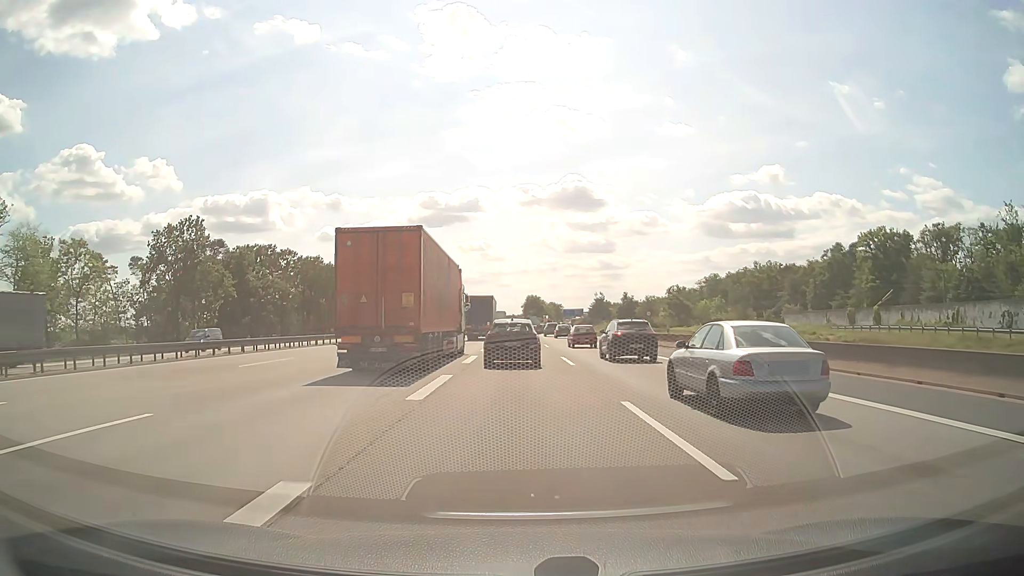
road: motorway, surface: asphalt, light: Day
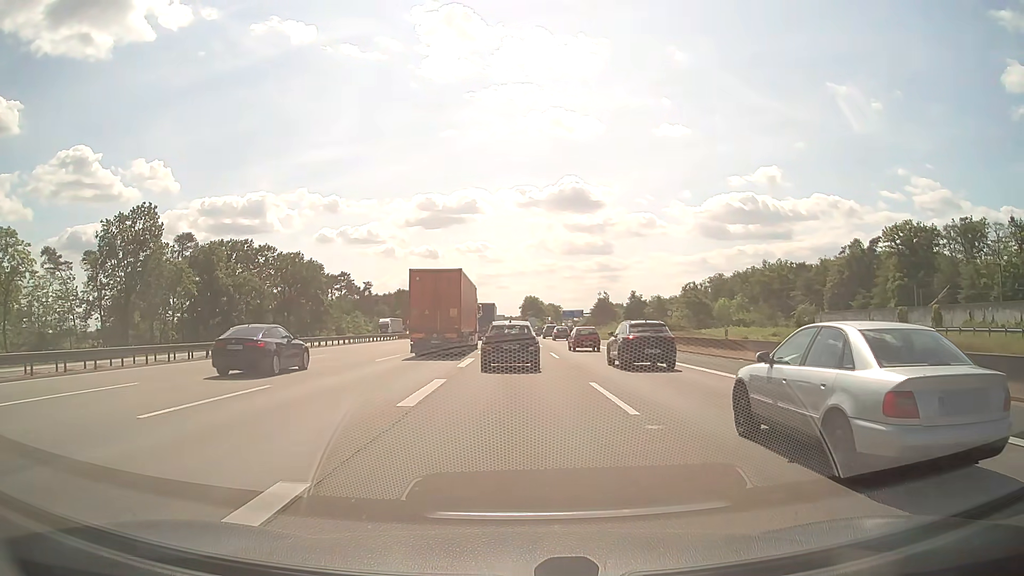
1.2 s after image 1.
(0.0, +12.5) m; 0°
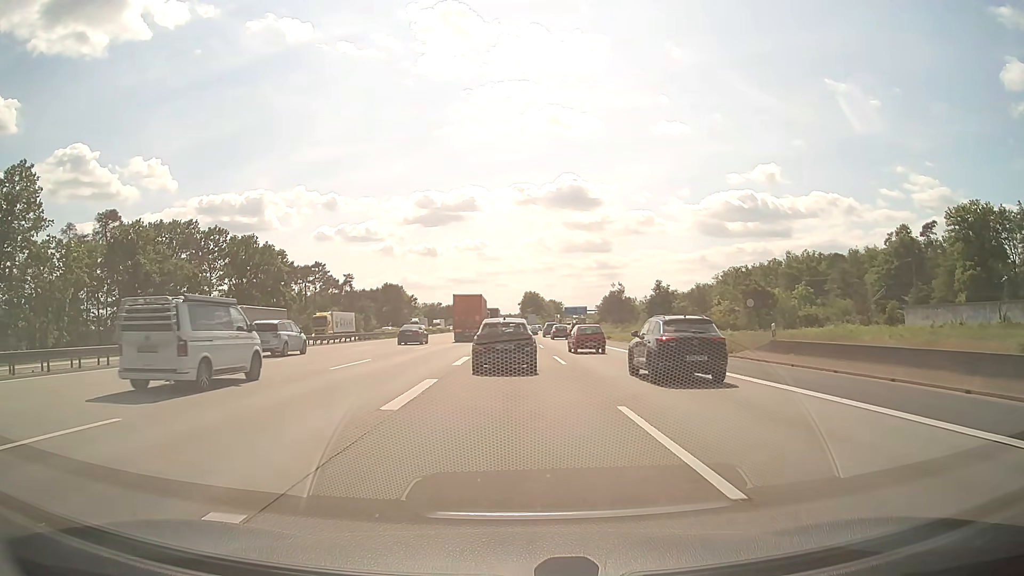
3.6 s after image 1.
(0.0, +24.9) m; 0°
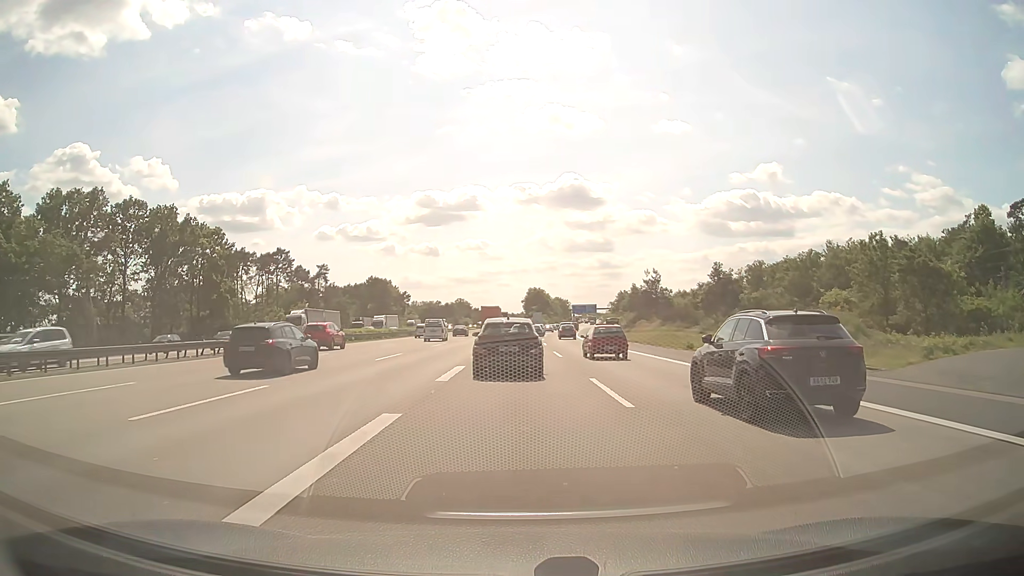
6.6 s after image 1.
(-0.3, +30.5) m; 0°
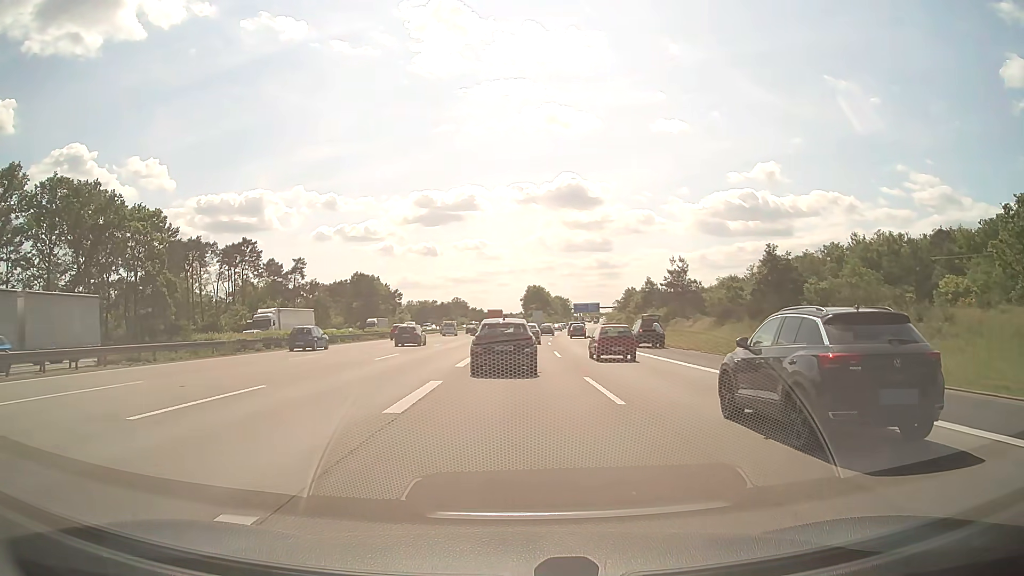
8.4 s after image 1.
(+0.1, +18.0) m; 0°
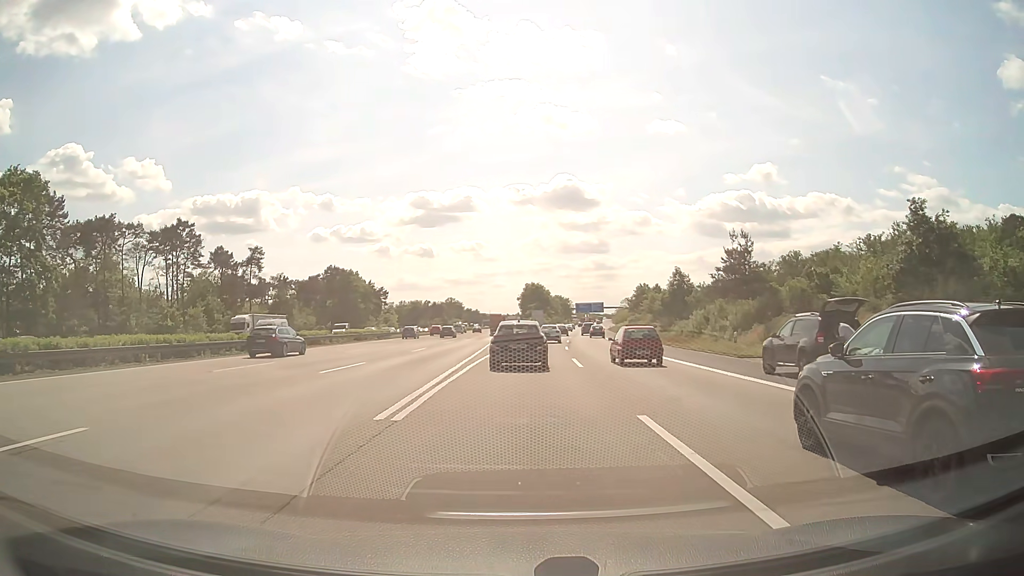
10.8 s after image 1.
(0.0, +25.5) m; 0°
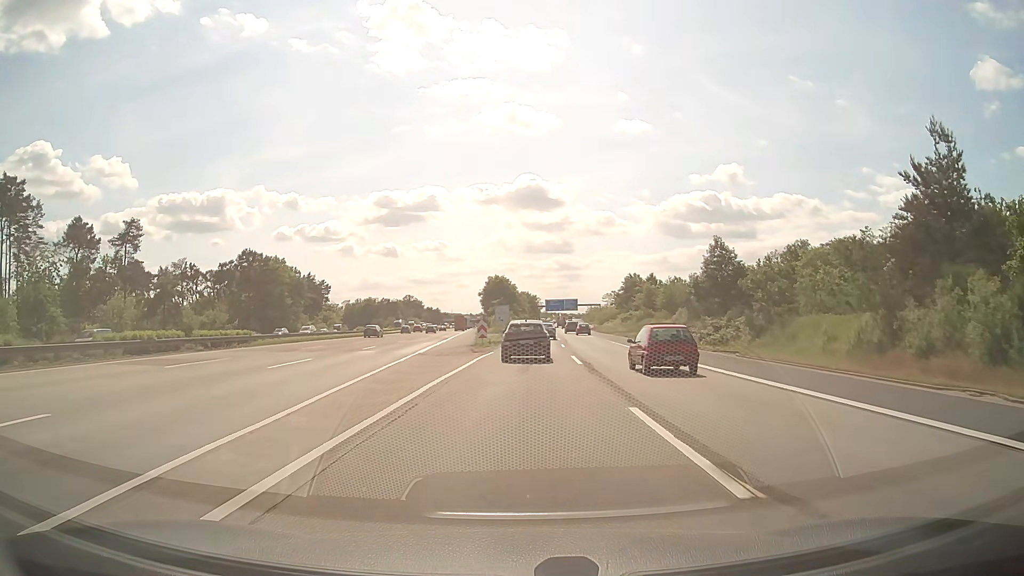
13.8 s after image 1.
(+0.7, +35.9) m; +3°
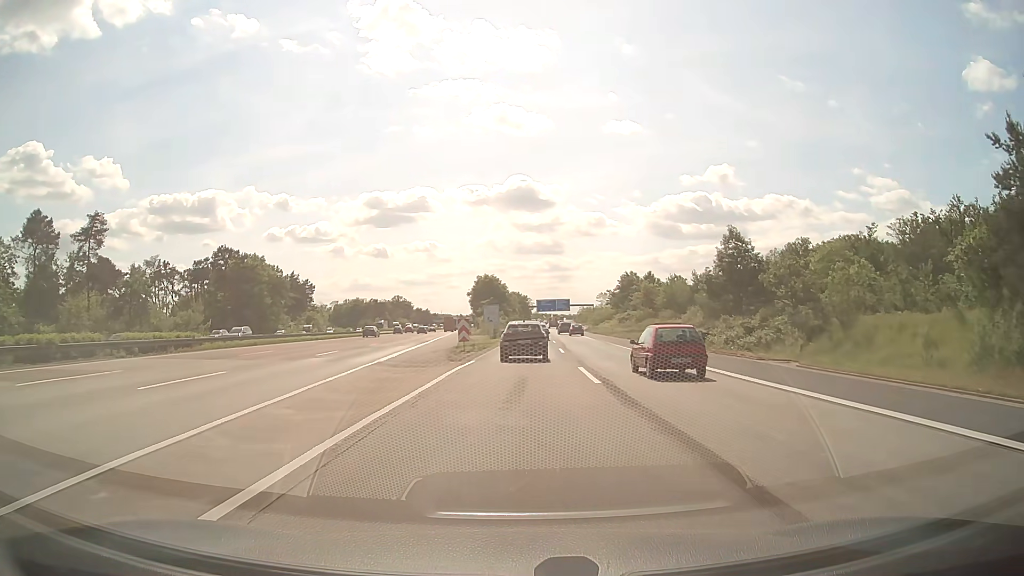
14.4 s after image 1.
(+0.1, +7.8) m; +1°
(0, +10) (0, +20) (+1, +30) (+1, +40) (+1, +50) (+1, +60) (+2, +70) (+2, +80) (+2, +90) (+2, +100) m
